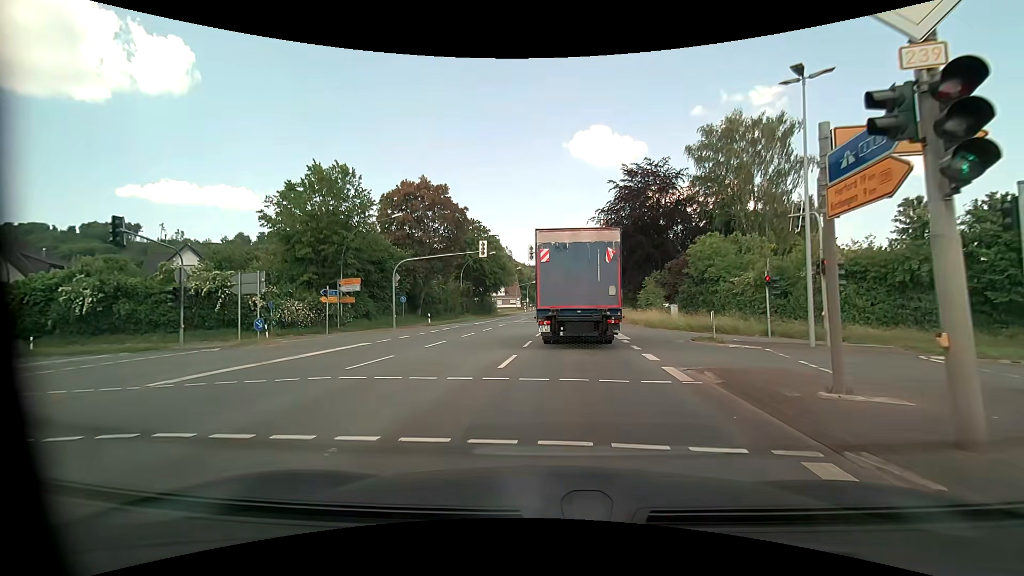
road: primary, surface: asphalt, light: Day
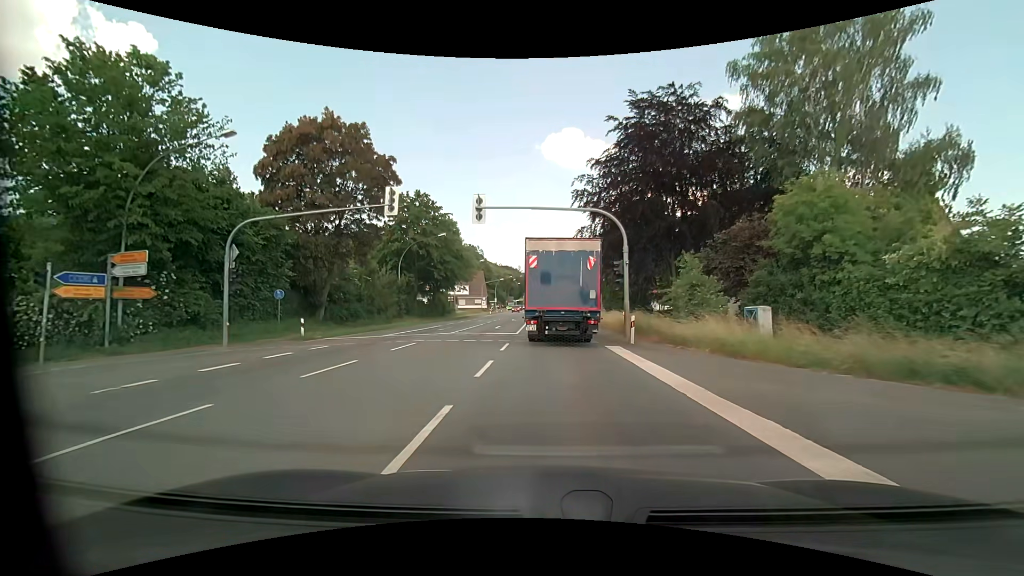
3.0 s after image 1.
(+0.5, +19.5) m; +3°
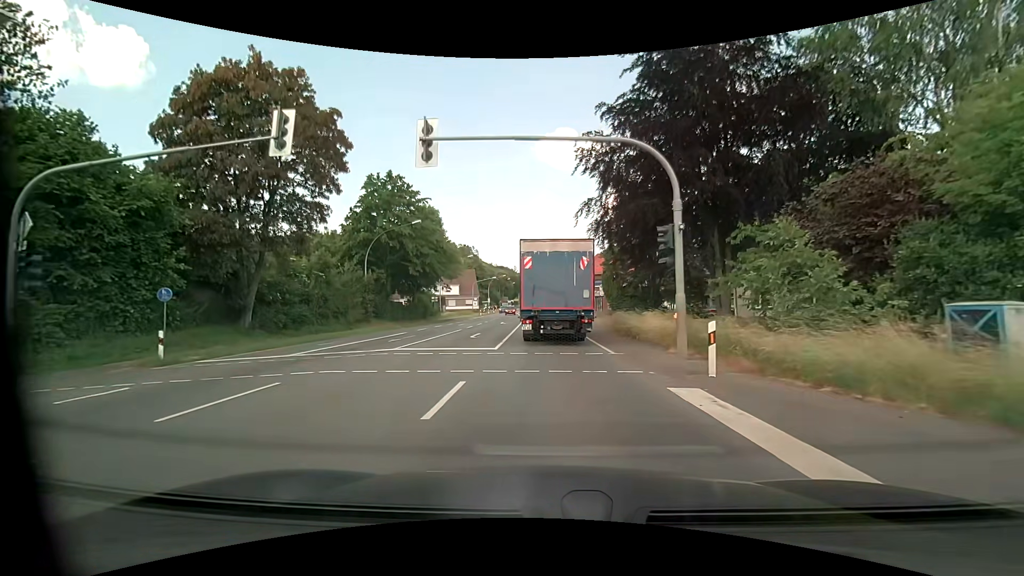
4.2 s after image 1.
(0.0, +9.6) m; 0°
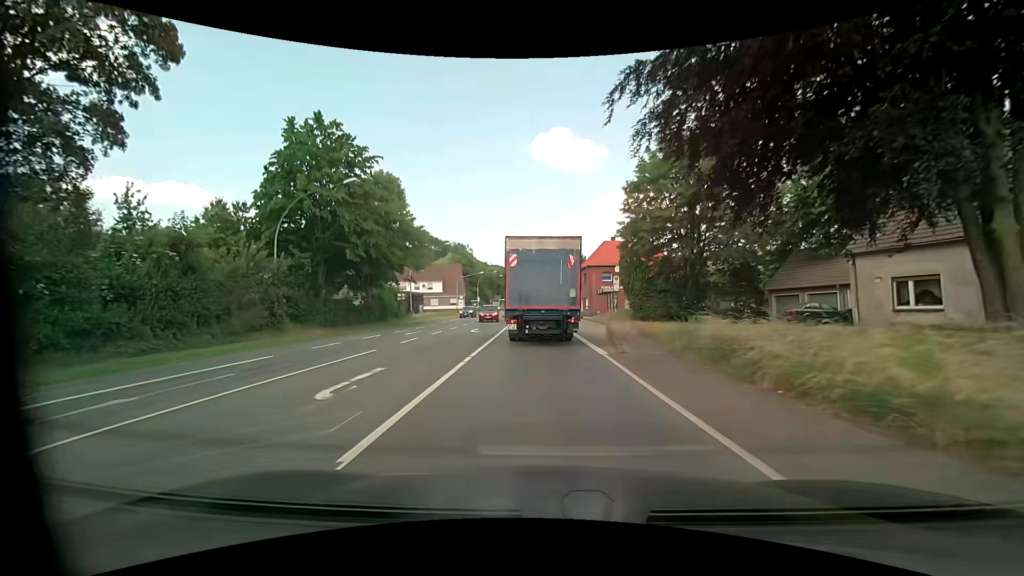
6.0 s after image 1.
(0.0, +15.5) m; +1°
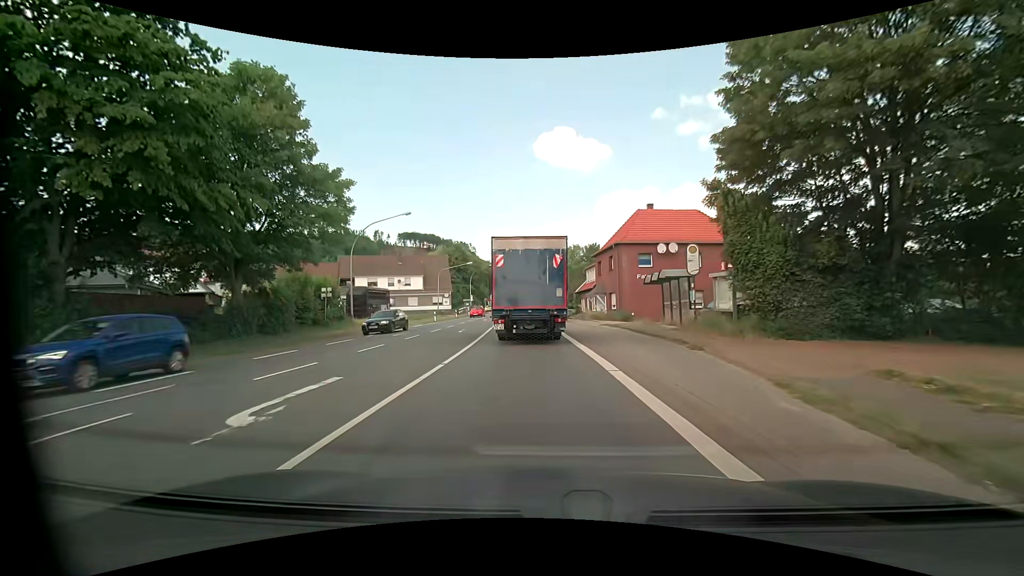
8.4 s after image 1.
(-0.2, +21.7) m; -1°
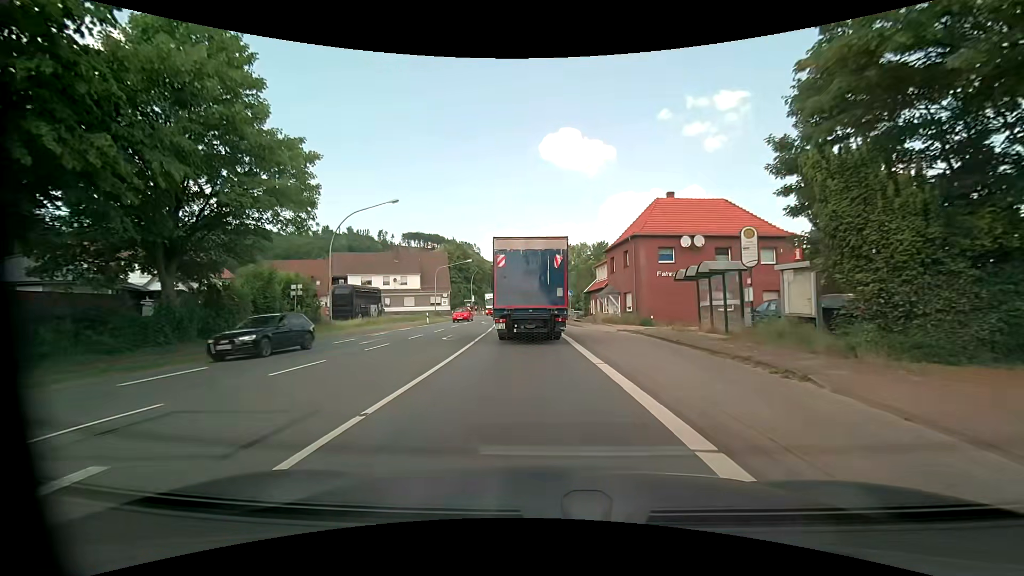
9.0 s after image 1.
(-0.1, +5.5) m; -1°
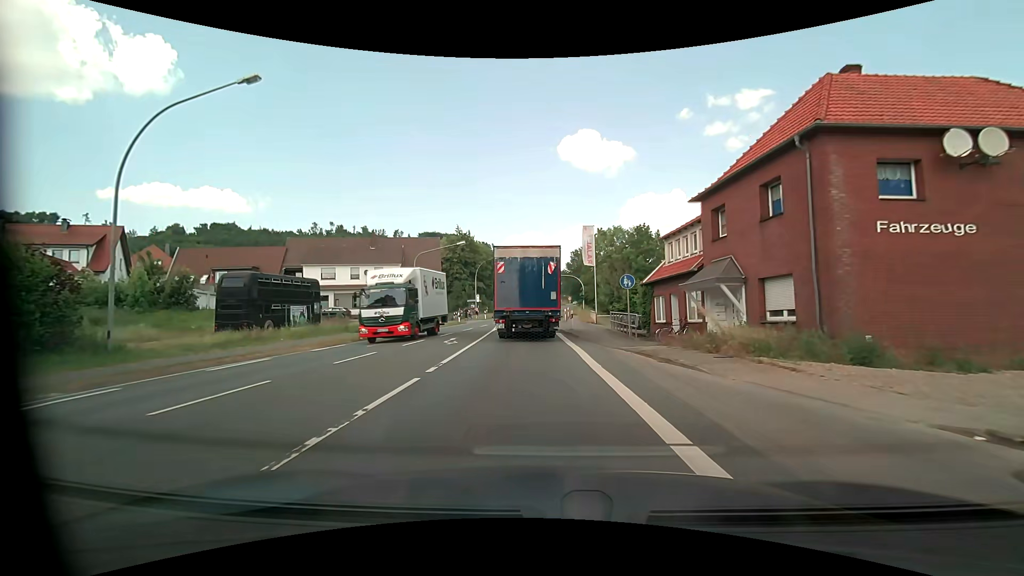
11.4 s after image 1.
(-0.4, +21.7) m; -2°
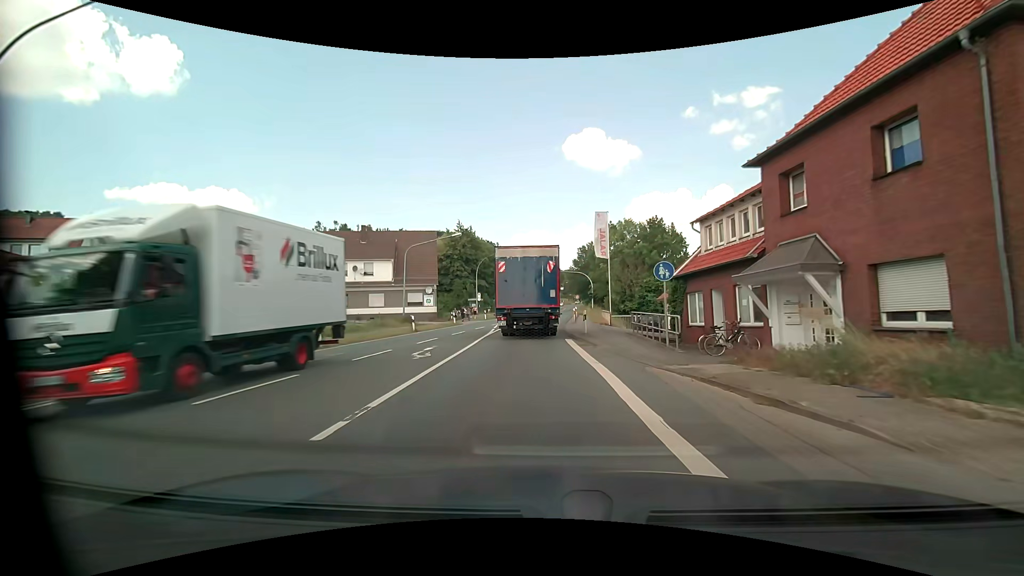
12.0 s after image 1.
(0.0, +5.5) m; -1°
(0, +10) (0, +20) (-1, +30) (-1, +40) (0, +50) (0, +60) (+1, +70) (+2, +80) (+3, +90) (+4, +100) m
